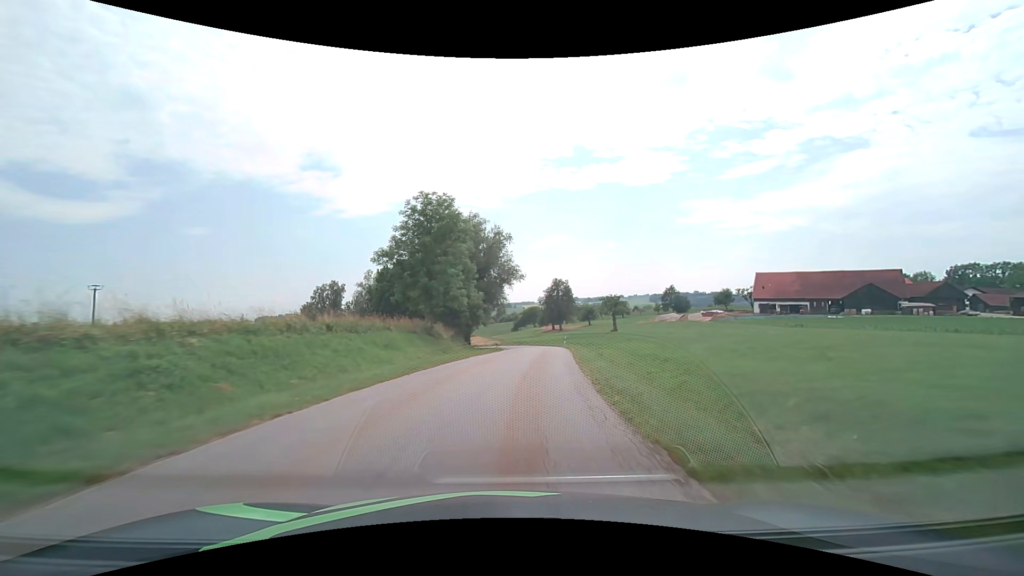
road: tertiary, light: Day
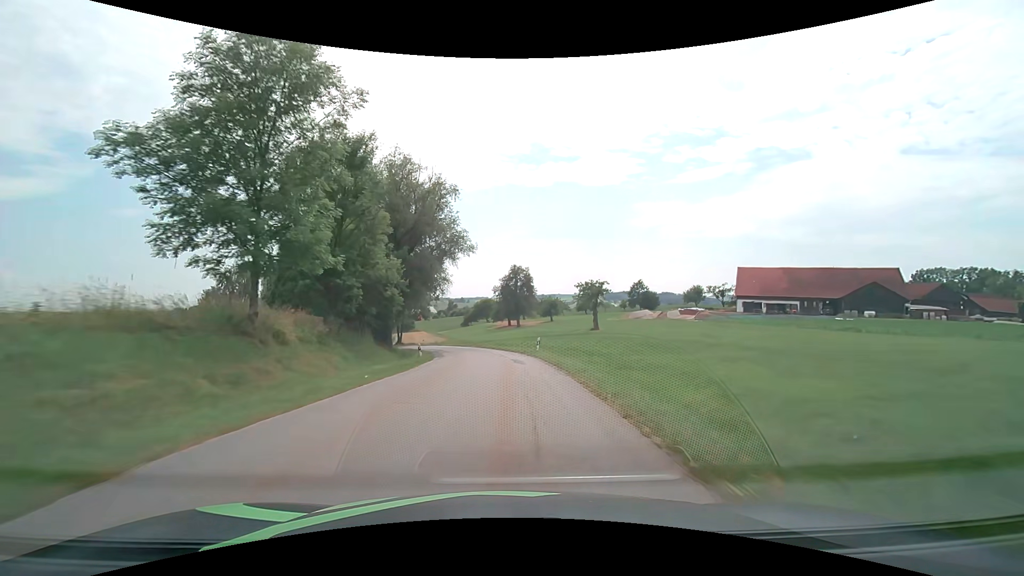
(+1.1, +21.7) m; +6°
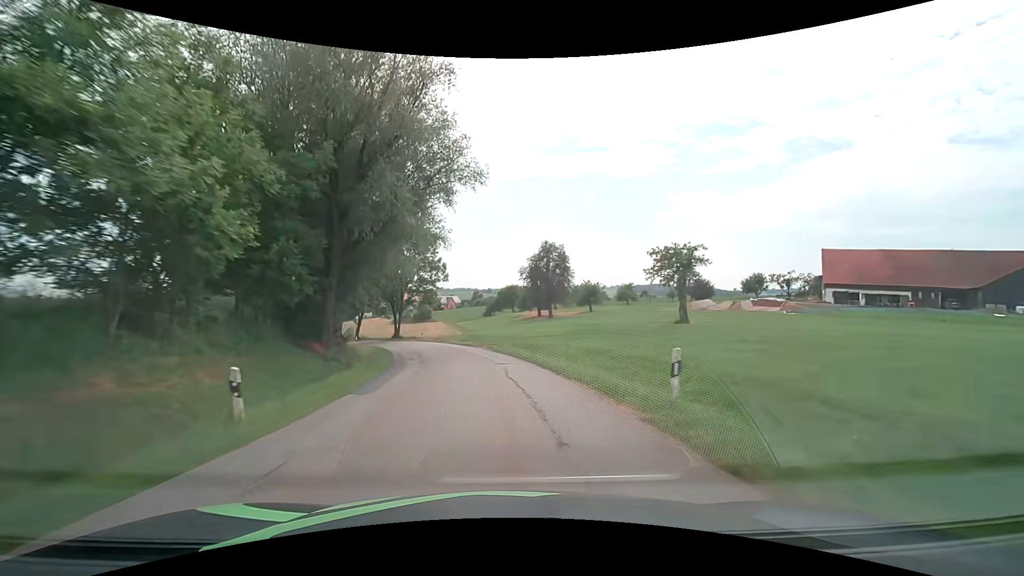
(-0.3, +21.8) m; -3°
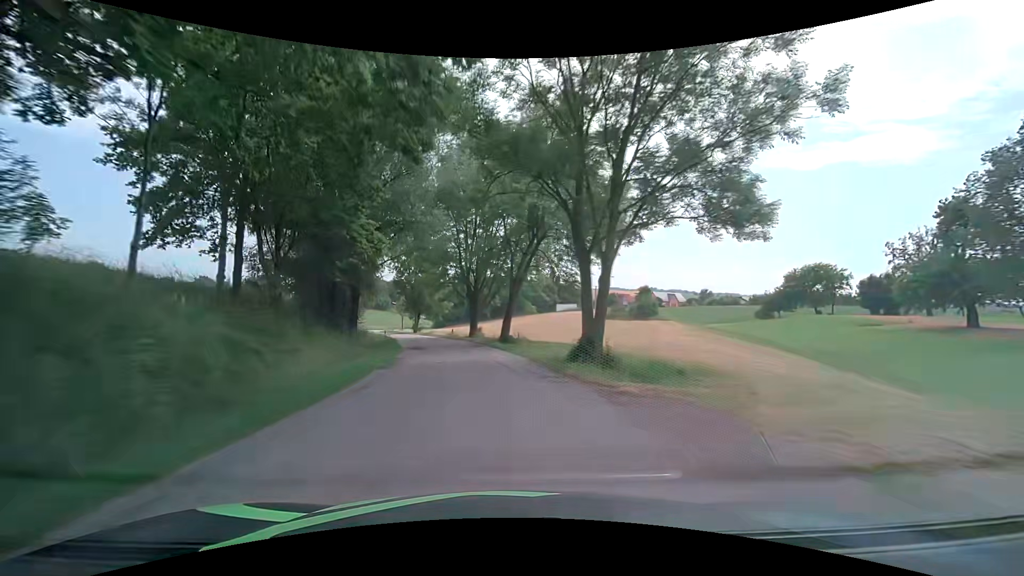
(-10.4, +52.3) m; -23°
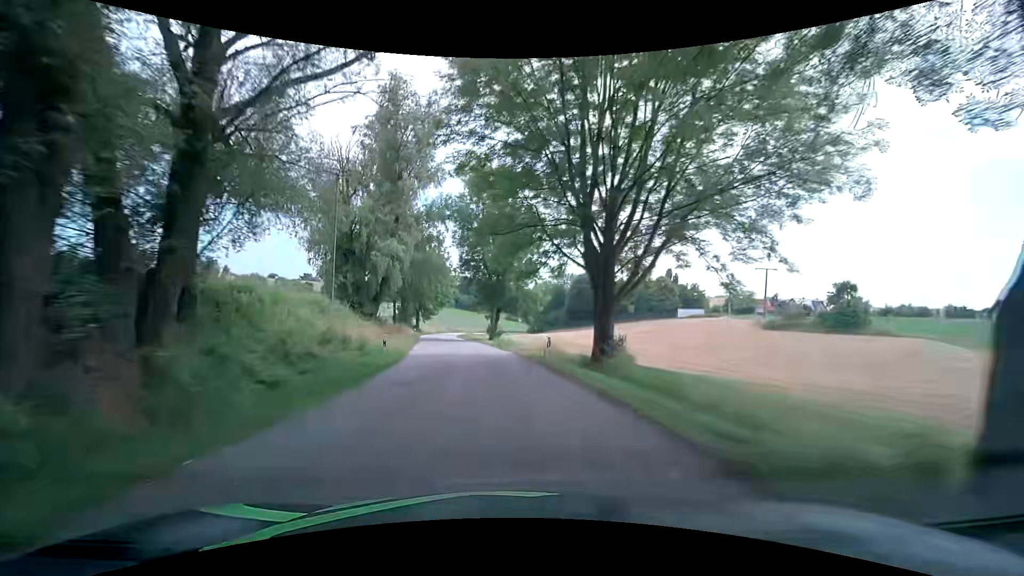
(-3.3, +30.4) m; -11°
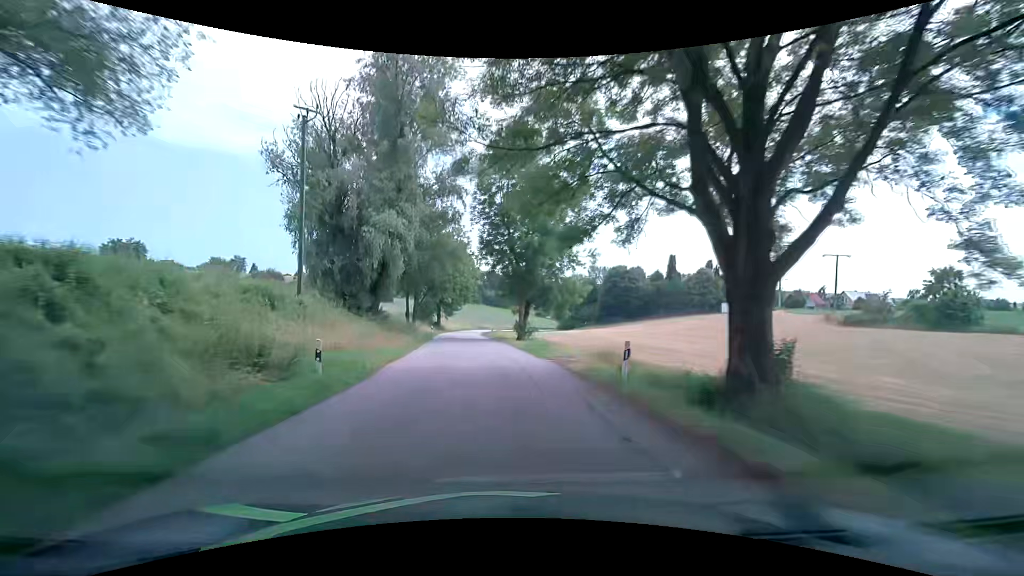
(-0.3, +9.7) m; -3°
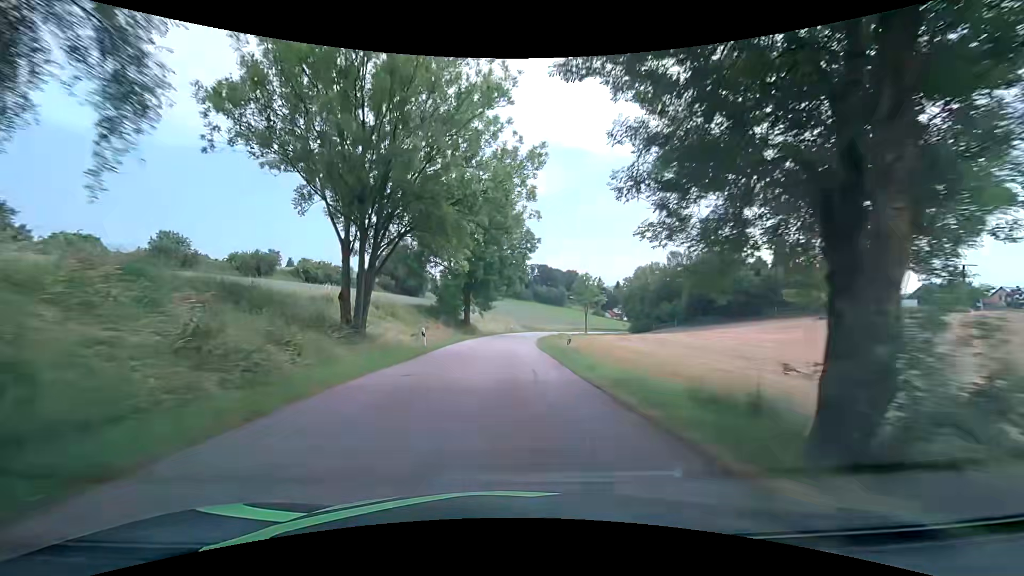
(-2.5, +36.0) m; -6°
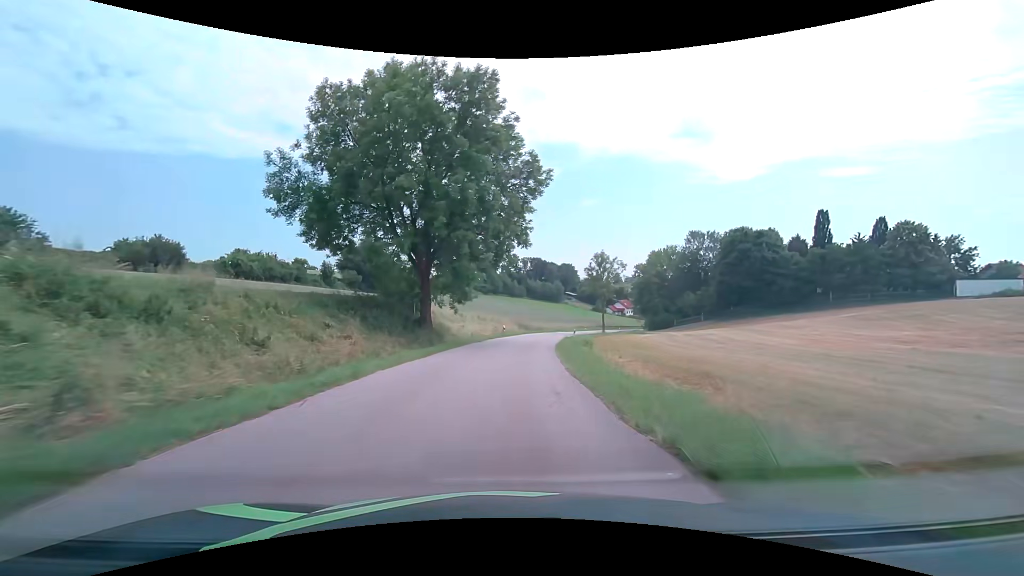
(0.0, +24.3) m; 0°
(0, +10) (0, +20) (+1, +30) (+2, +40) (+3, +50) (+5, +60) (+8, +69) (+11, +79) (+14, +88) (+17, +98) m
